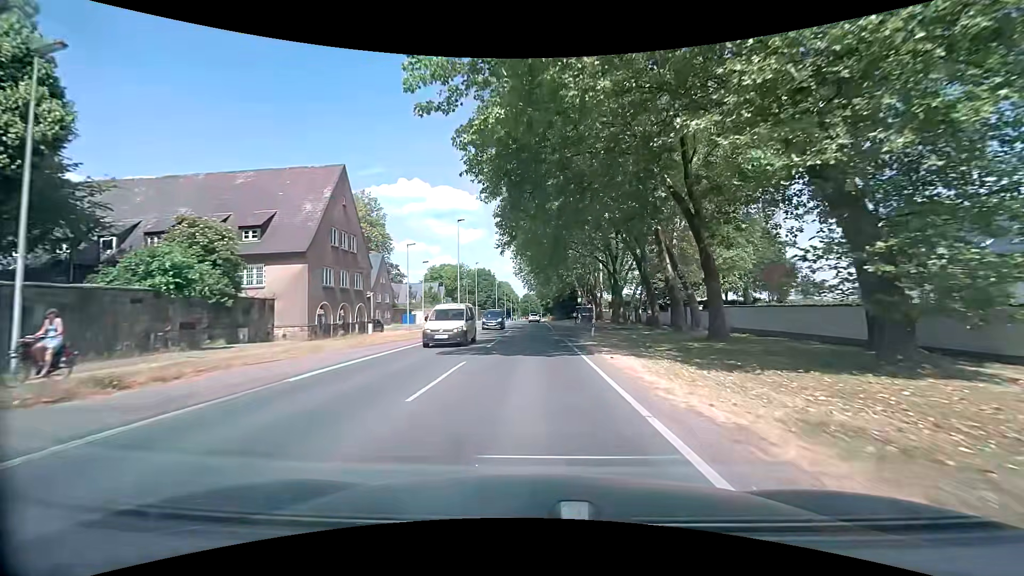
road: secondary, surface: asphalt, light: Day
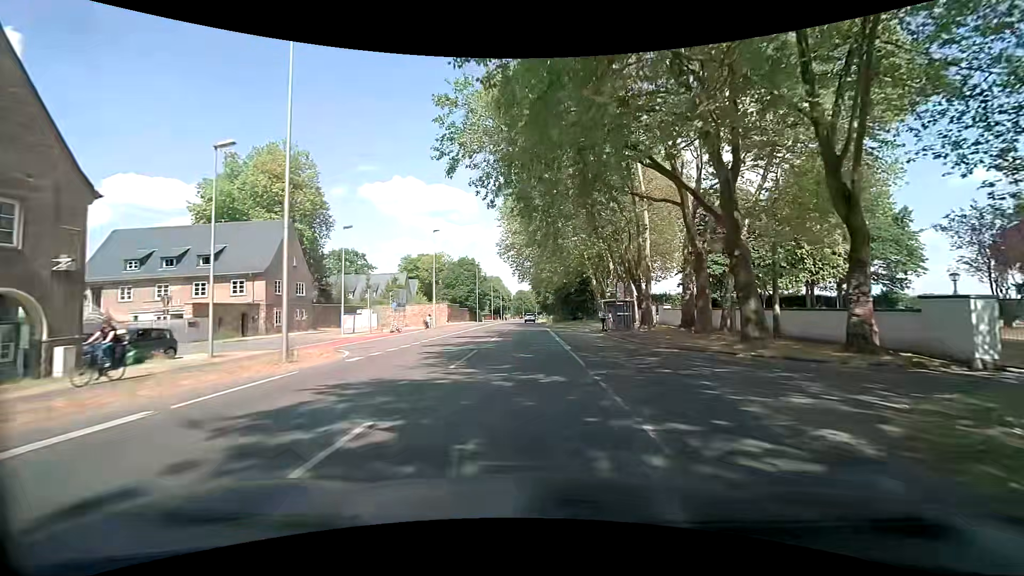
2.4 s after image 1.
(0.0, +31.6) m; +1°
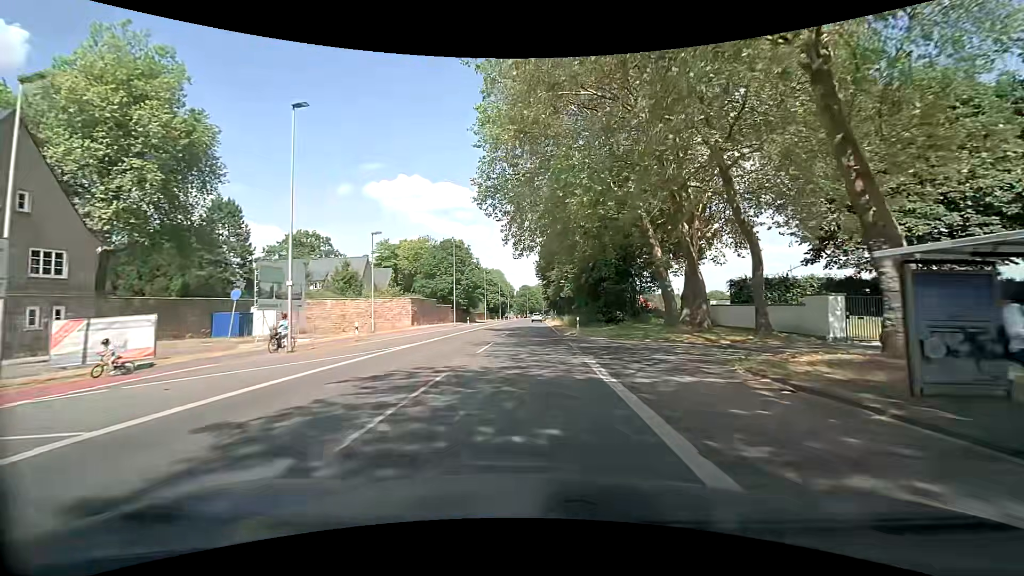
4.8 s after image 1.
(-0.7, +31.4) m; -1°
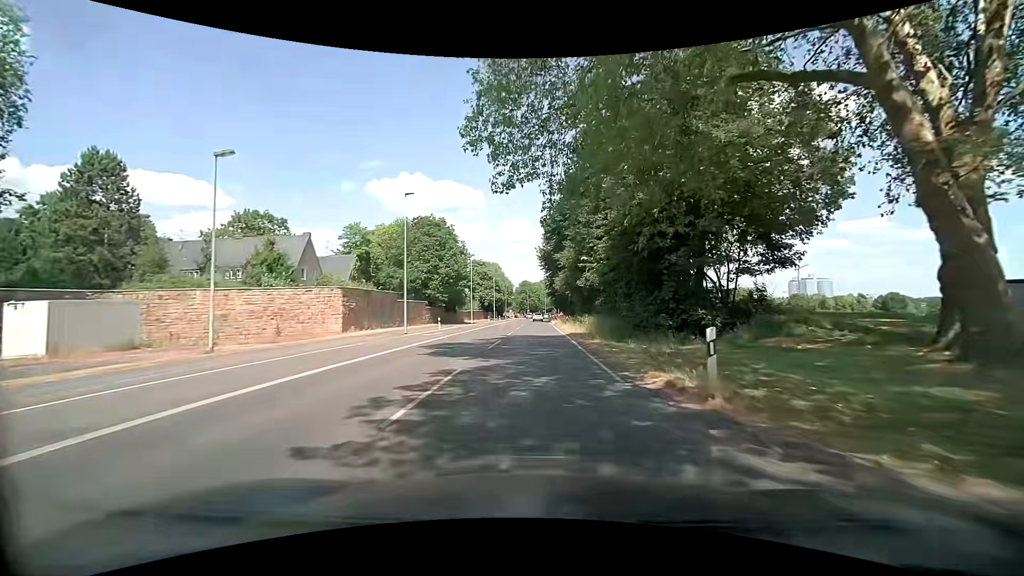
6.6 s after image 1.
(-0.2, +23.1) m; 0°
(0, +10) (0, +20) (0, +30) (0, +40) (0, +50) (0, +60) (0, +70) (0, +80) (0, +90) (0, +100) m
